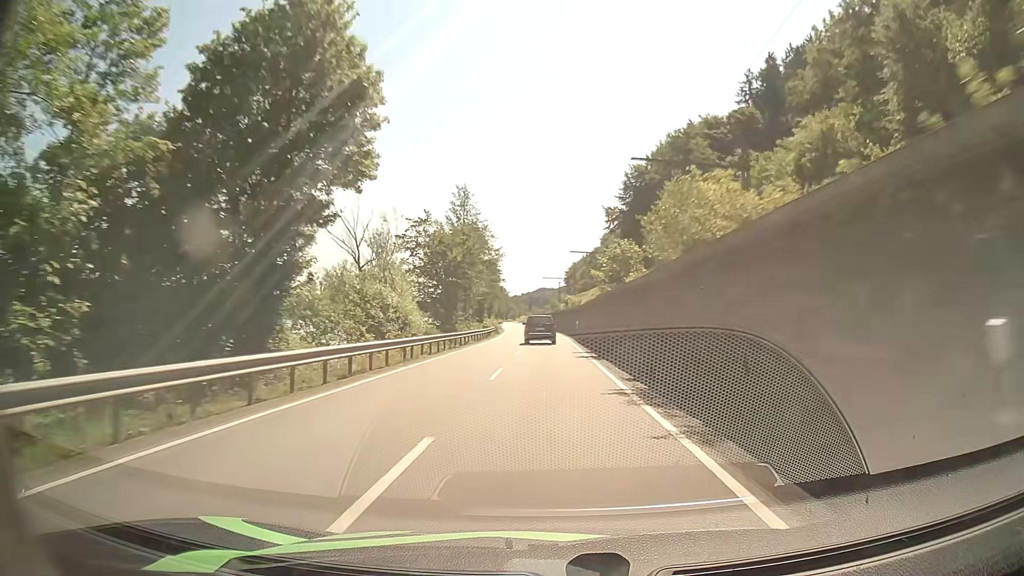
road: primary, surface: asphalt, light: Day
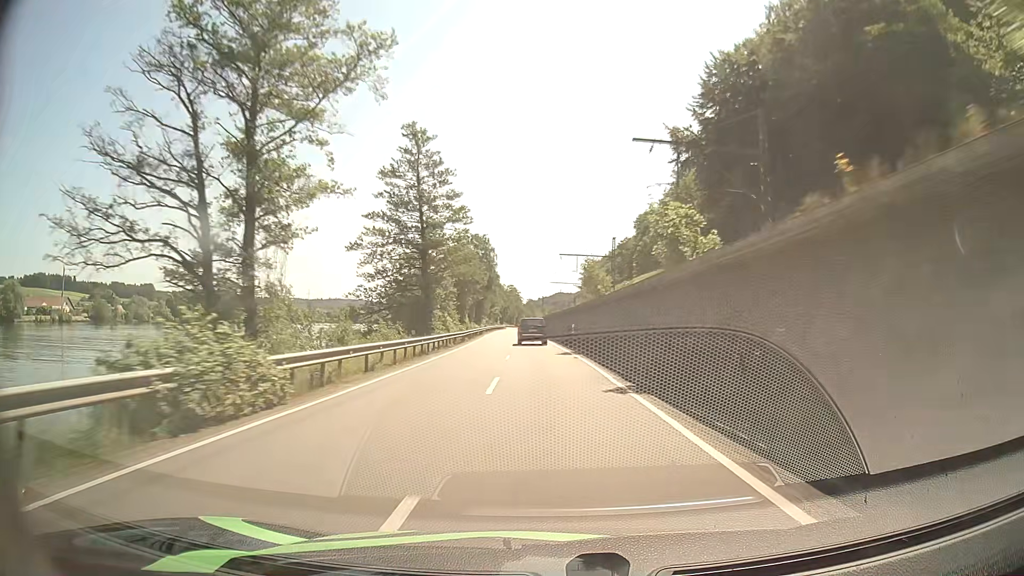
(-0.3, +62.2) m; -1°
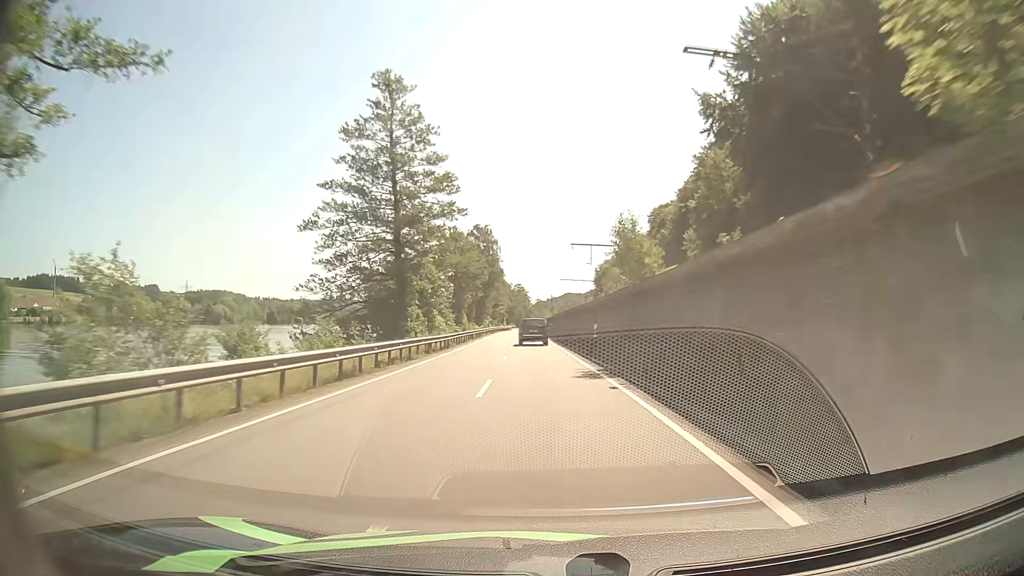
(0.0, +12.7) m; 0°
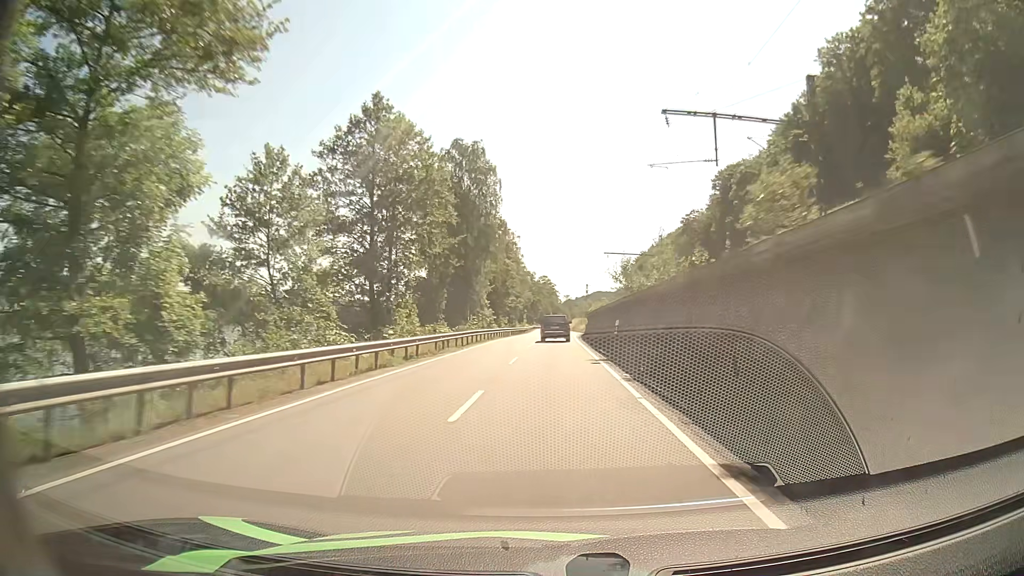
(-1.3, +51.2) m; -3°
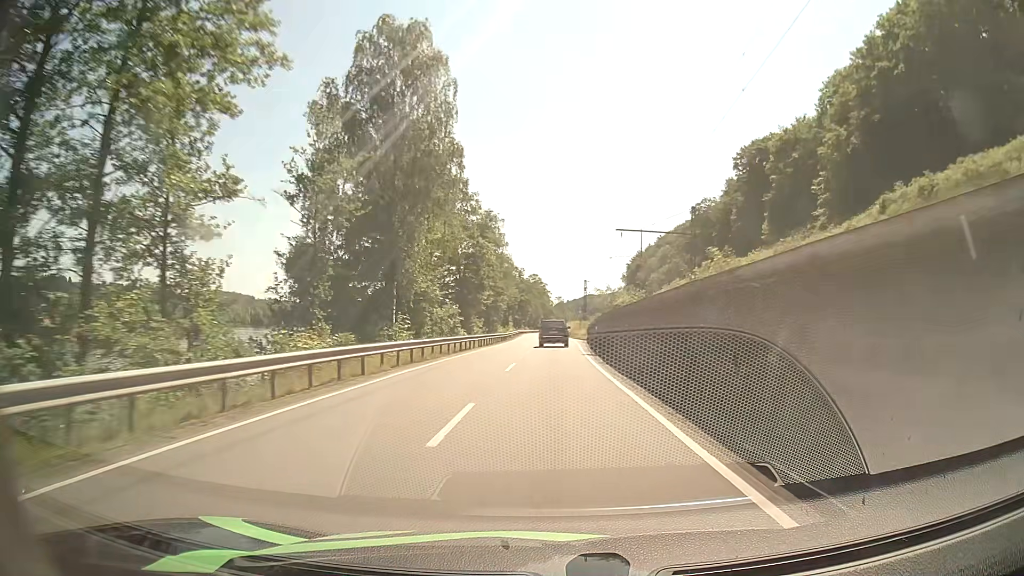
(+0.1, +25.6) m; +1°
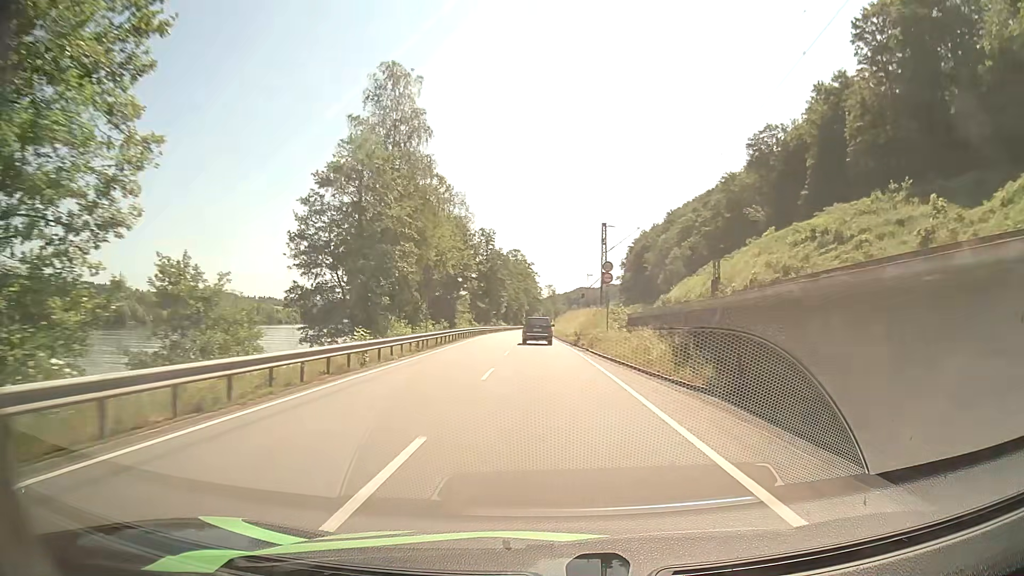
(+1.0, +62.9) m; +1°
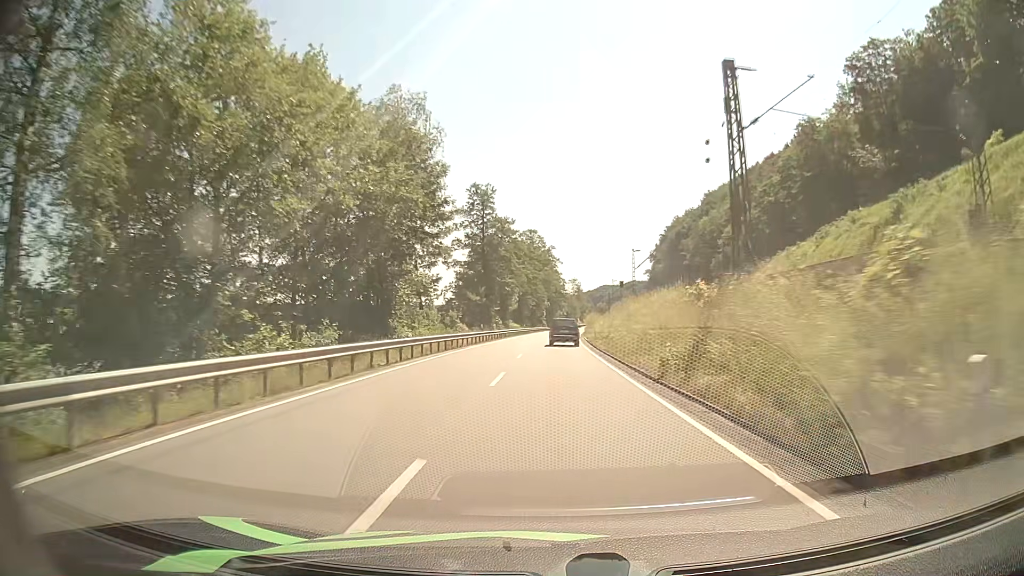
(-0.6, +37.2) m; -2°
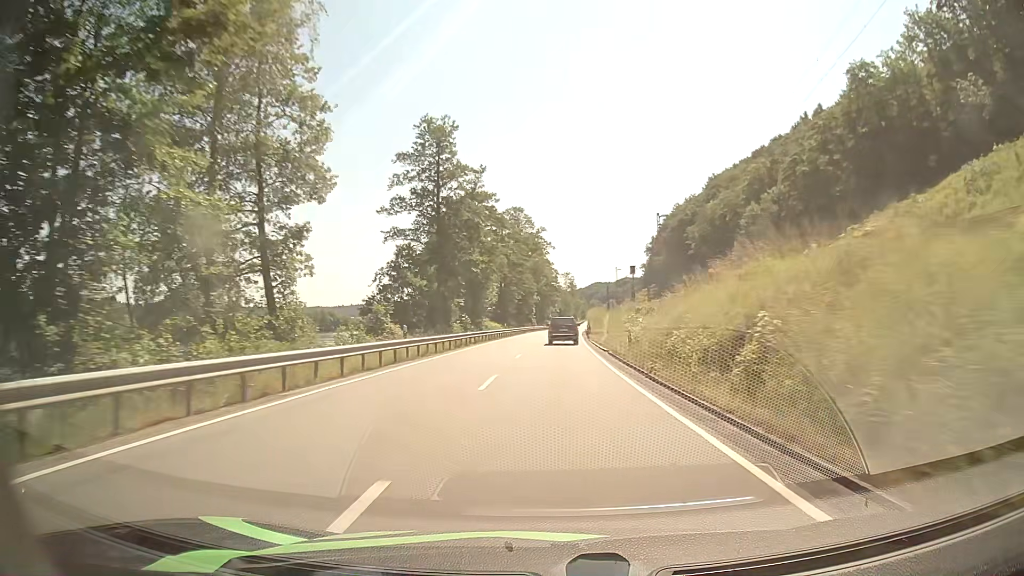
(+0.1, +24.9) m; +1°
(0, +10) (0, +20) (0, +30) (0, +40) (+1, +50) (+1, +60) (+1, +70) (+2, +80) (+2, +90) (+3, +100) m
